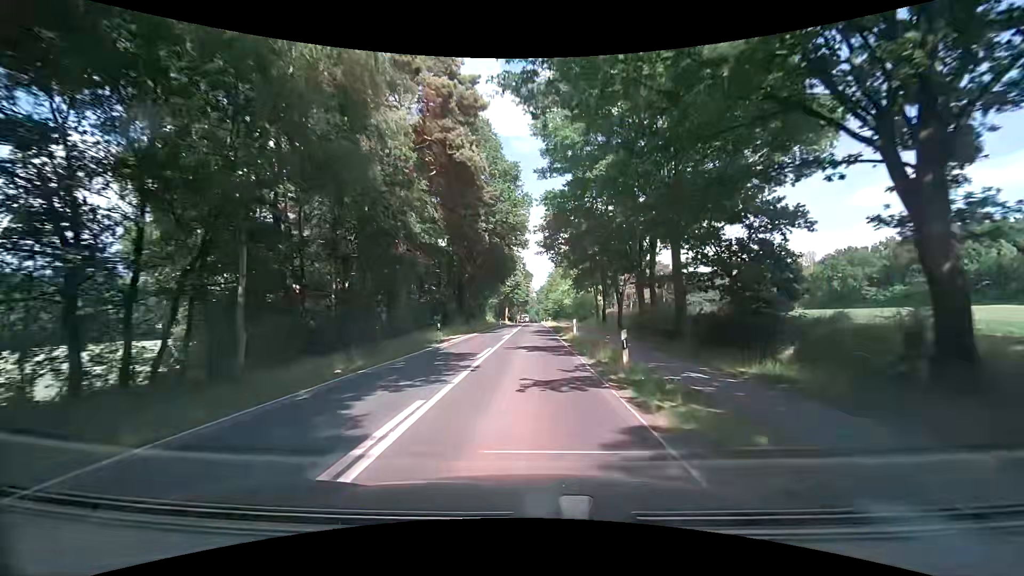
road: secondary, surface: asphalt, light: Day
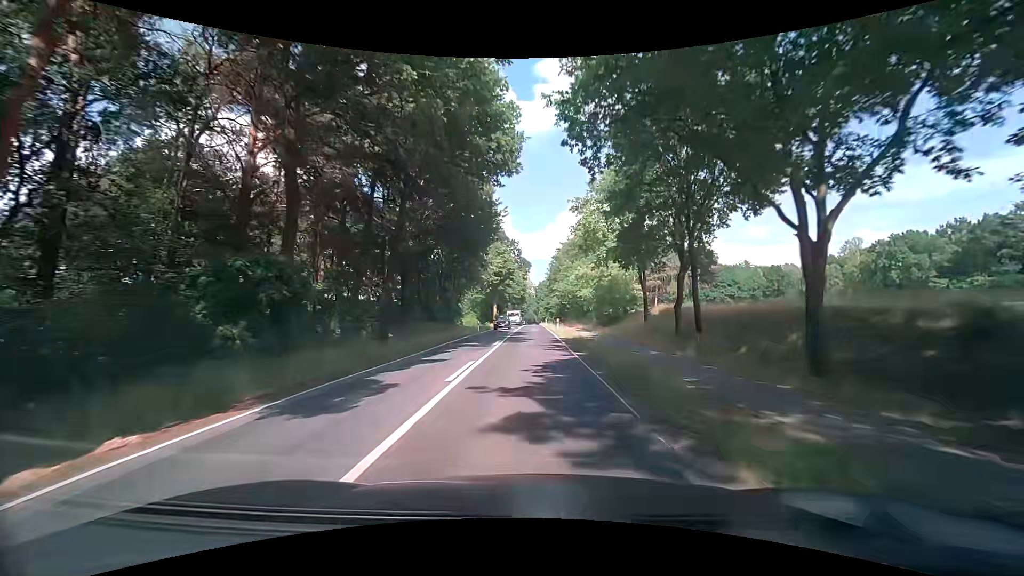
(+0.1, +29.5) m; 0°
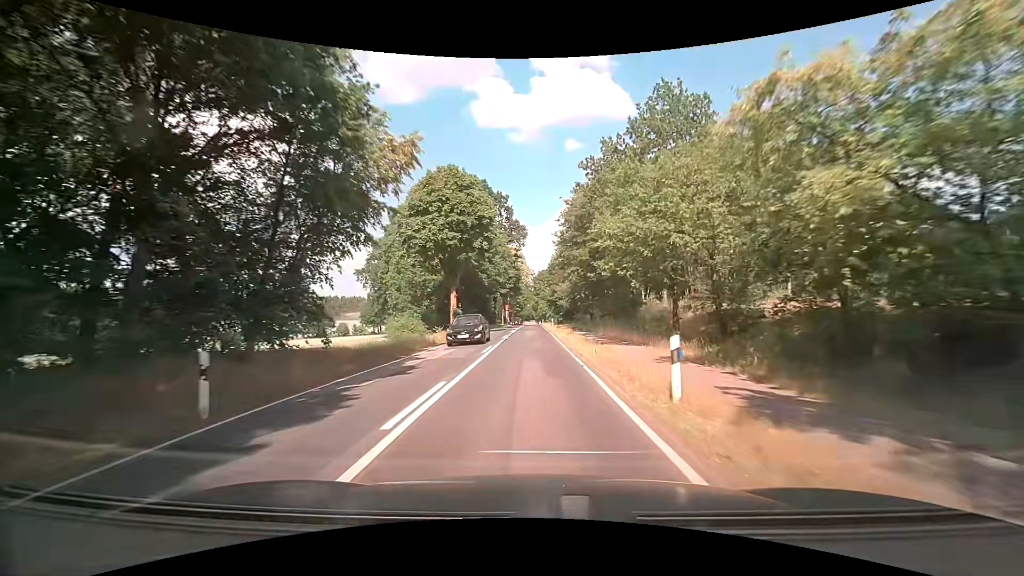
(+0.1, +40.3) m; +1°
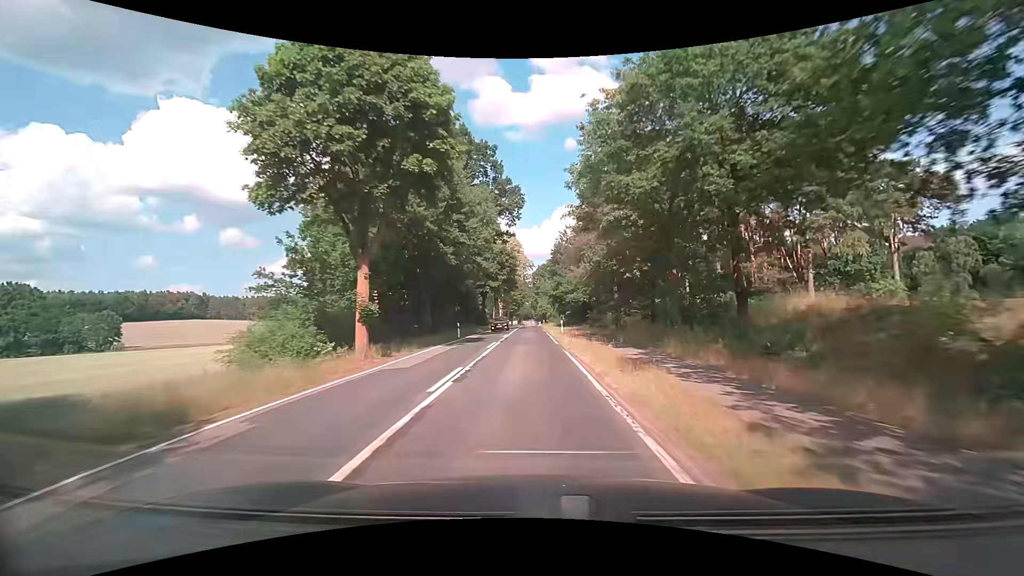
(-0.1, +20.8) m; -1°
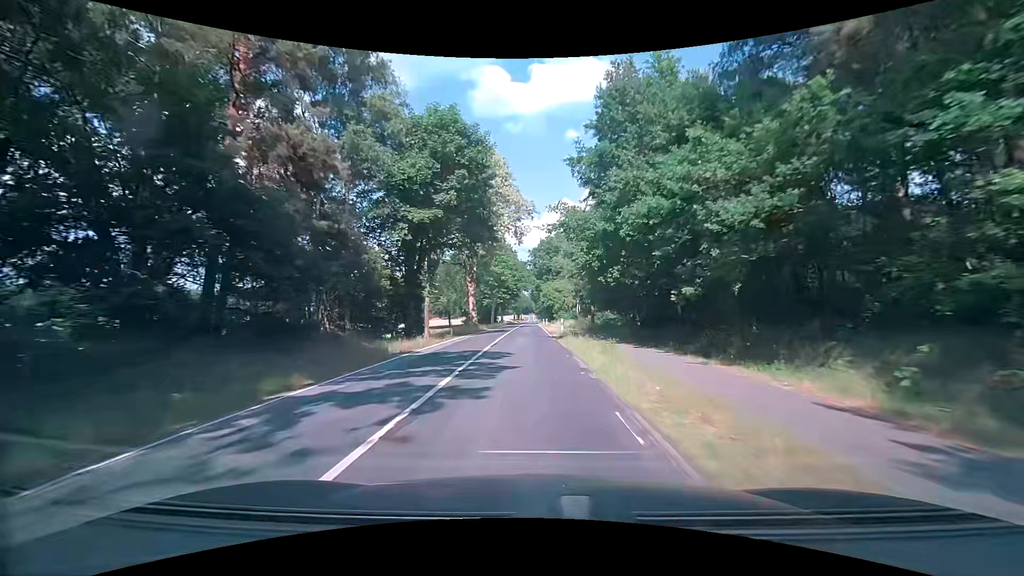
(+0.1, +52.5) m; 0°
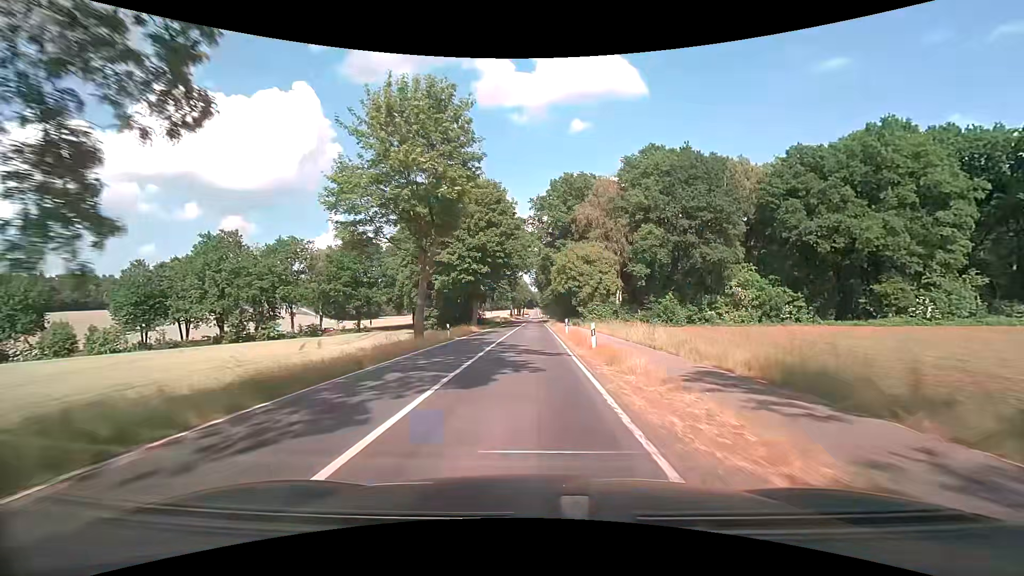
(-0.1, +52.5) m; -1°
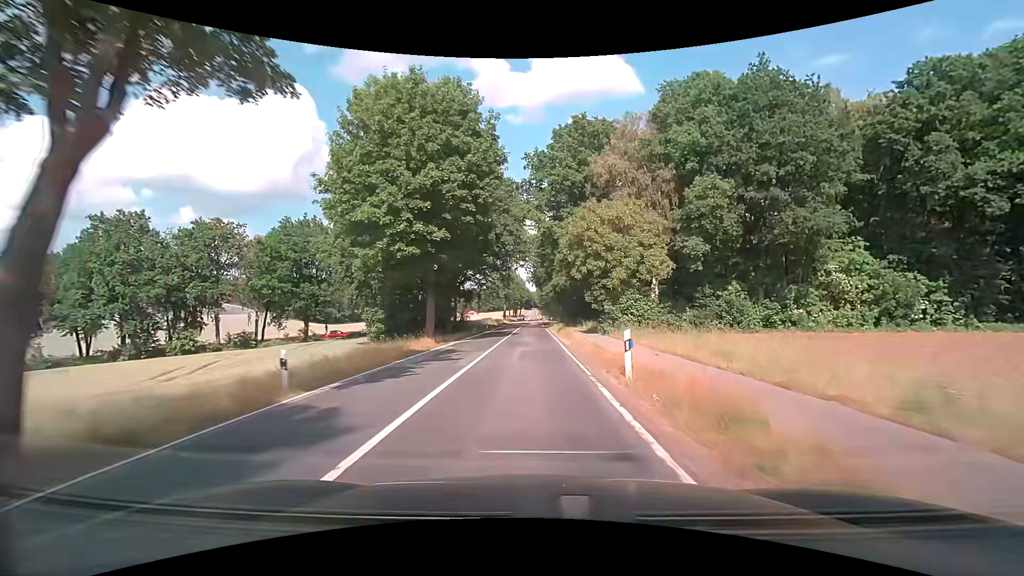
(+0.1, +21.1) m; +1°
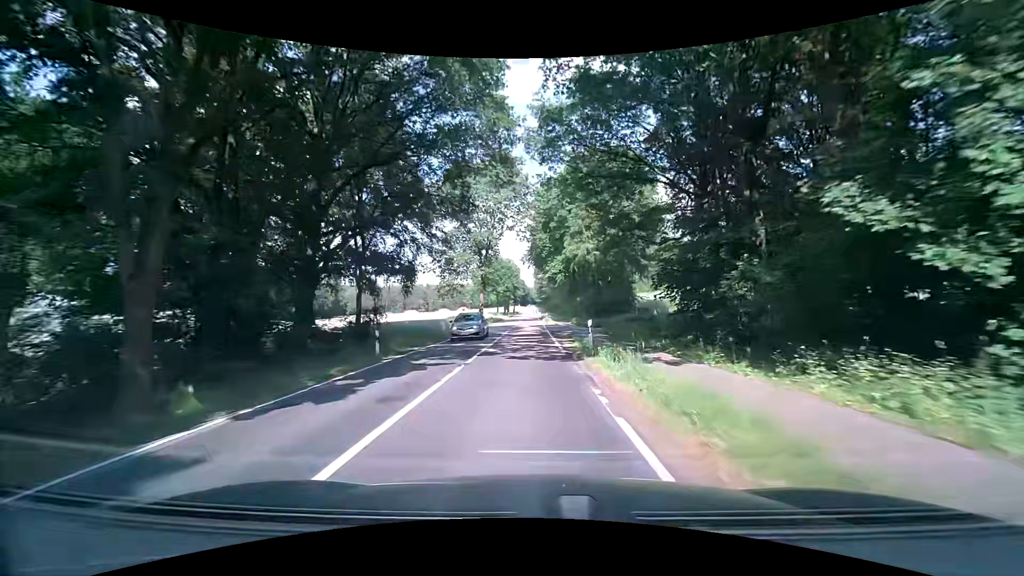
(0.0, +42.2) m; 0°
(0, +10) (0, +20) (0, +30) (0, +40) (0, +50) (0, +60) (-1, +70) (-1, +80) (-1, +90) (-1, +100) m
